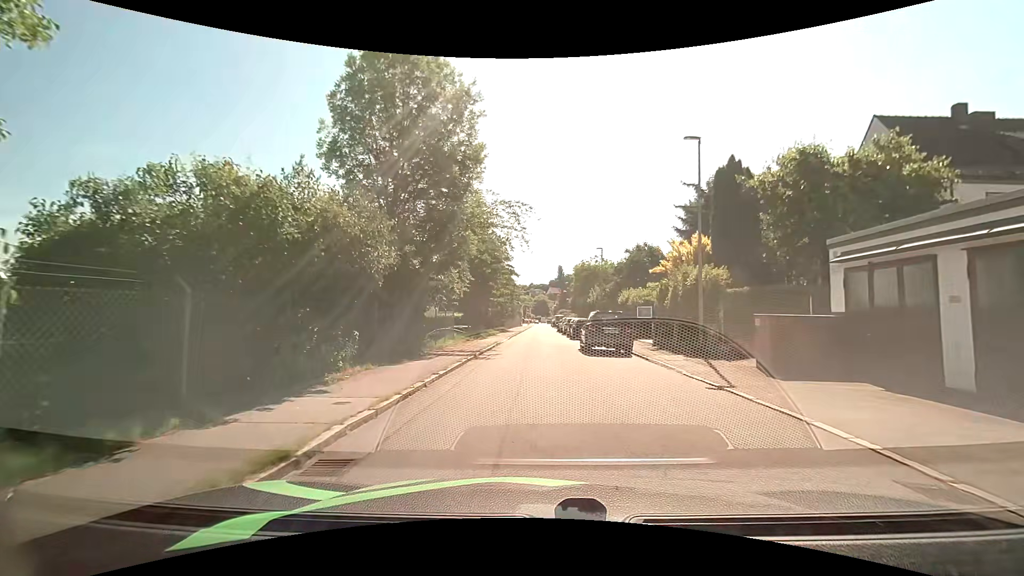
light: Day
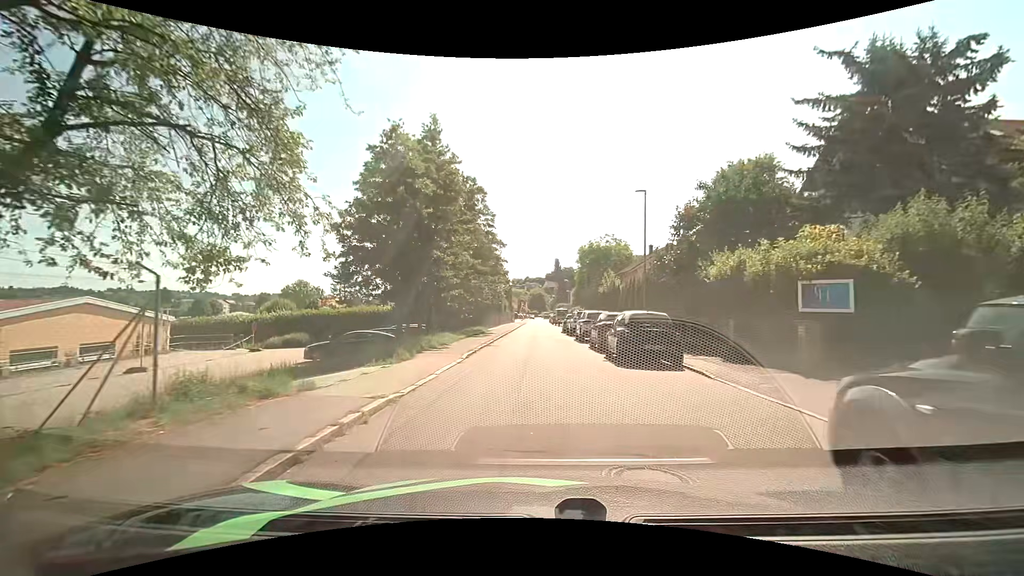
(0.0, +20.4) m; +2°
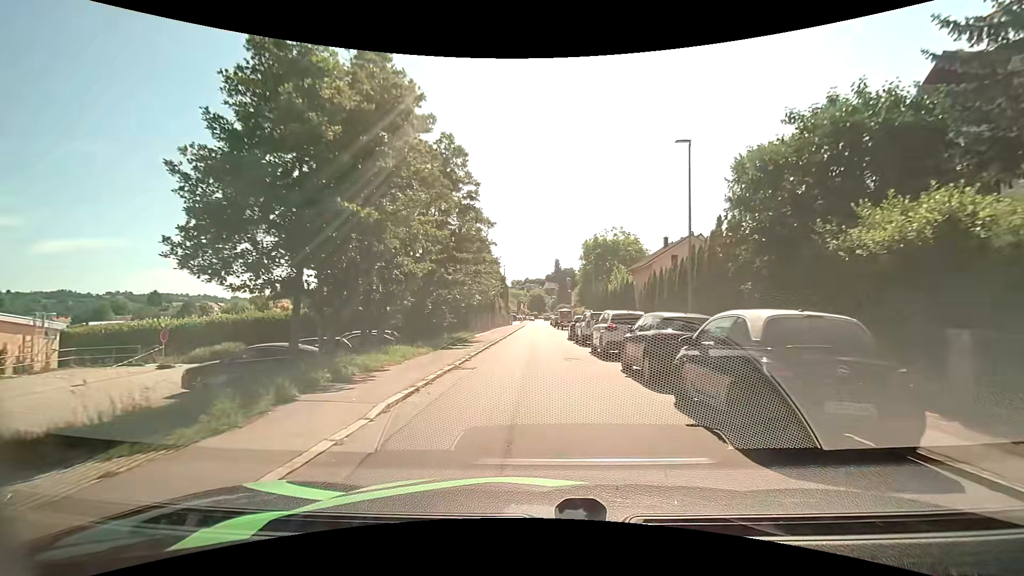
(-0.1, +8.3) m; -1°
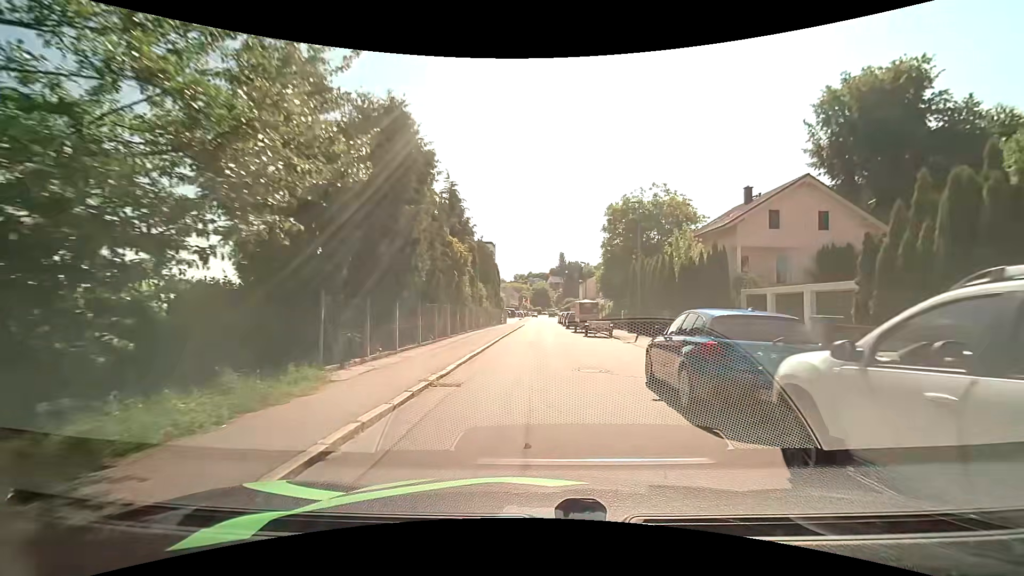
(+0.1, +22.3) m; 0°
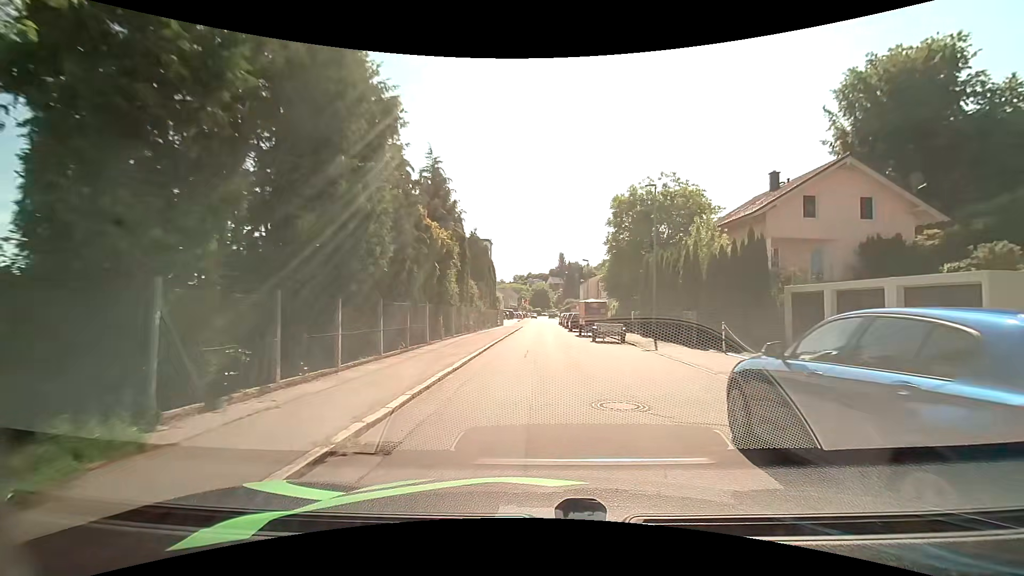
(0.0, +4.3) m; -1°
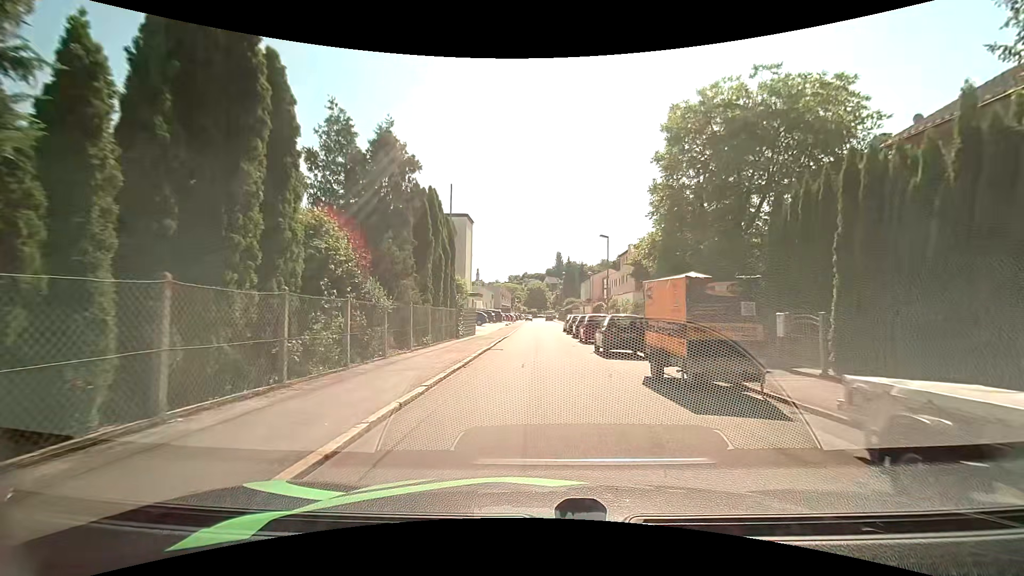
(+0.2, +21.0) m; +1°
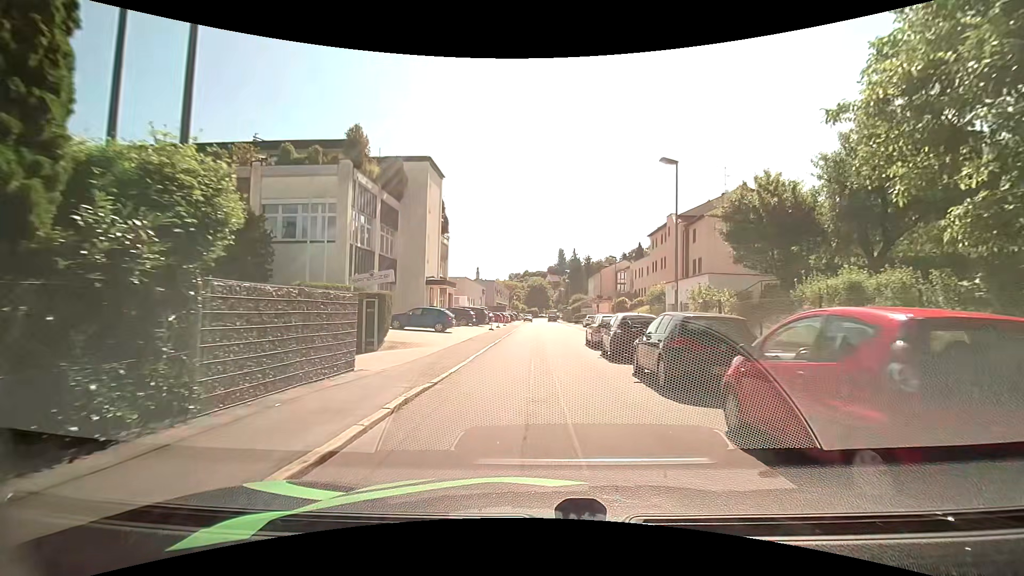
(+0.1, +21.1) m; +1°
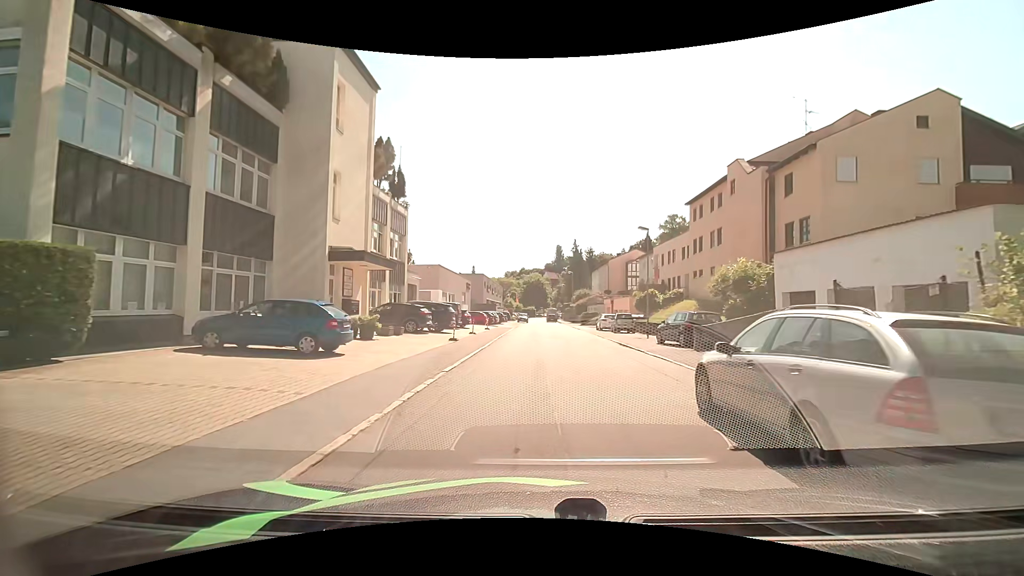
(-0.2, +17.0) m; 0°
(0, +10) (+1, +20) (+1, +30) (+1, +40) (+1, +50) (+1, +60) (+1, +70) (0, +80) (0, +90) (0, +100) m
